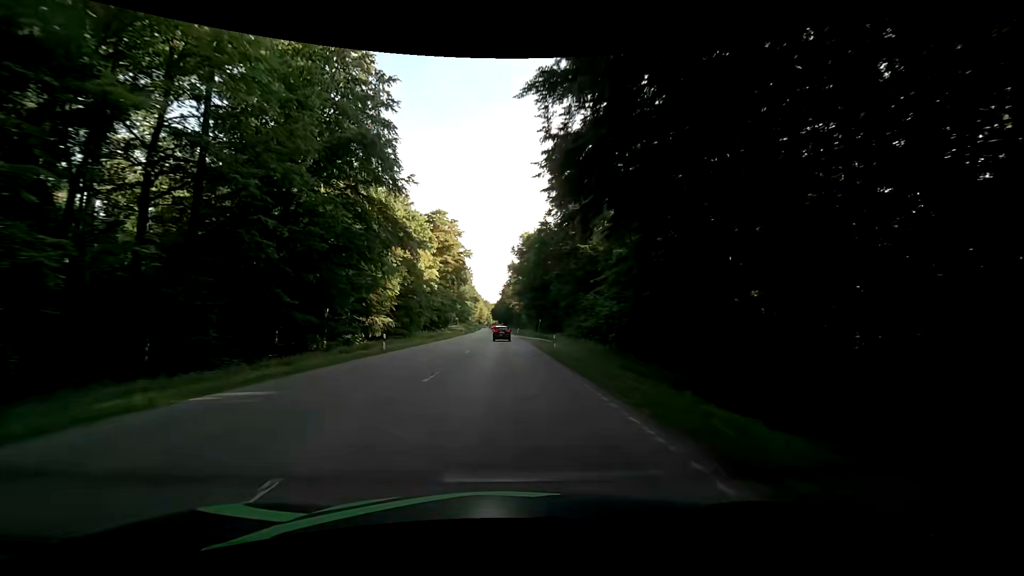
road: secondary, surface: asphalt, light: Day
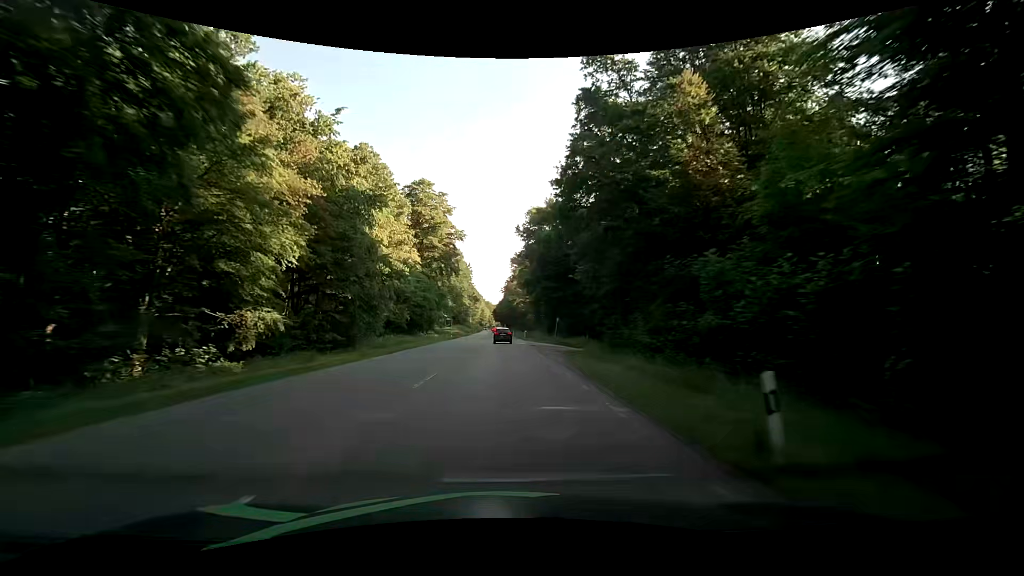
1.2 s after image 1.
(-0.3, +24.8) m; -1°
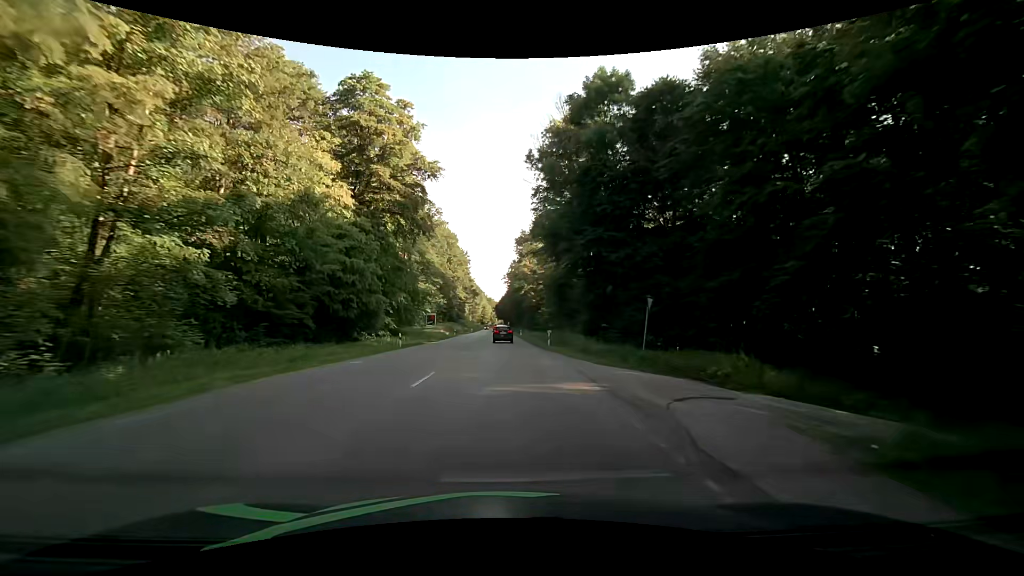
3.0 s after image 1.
(-0.4, +36.4) m; -1°
(0, +10) (0, +20) (0, +30) (0, +40) (0, +50) (0, +60) (0, +70) (0, +80) (0, +90) (0, +100) m
